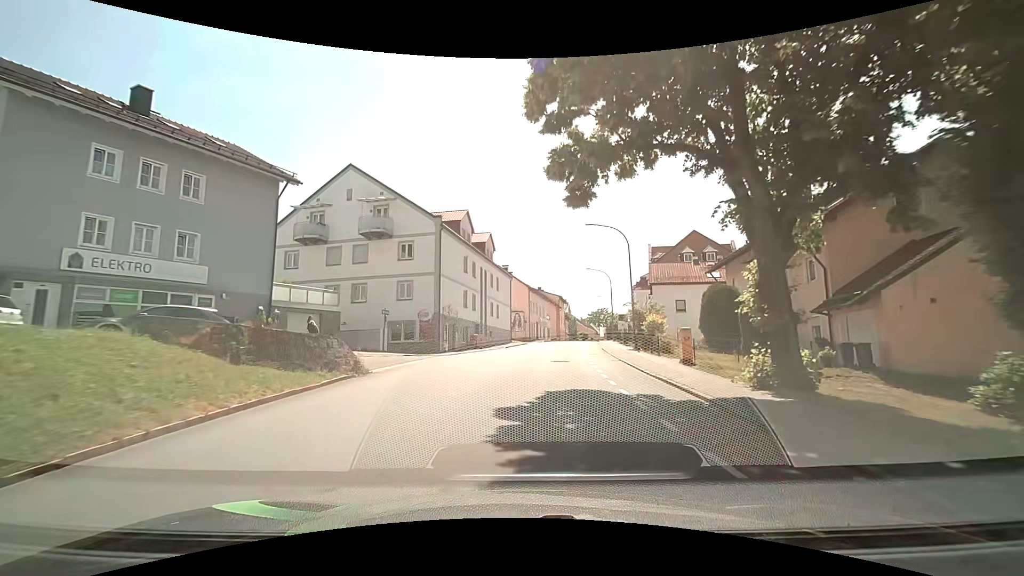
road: tertiary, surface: asphalt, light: Day
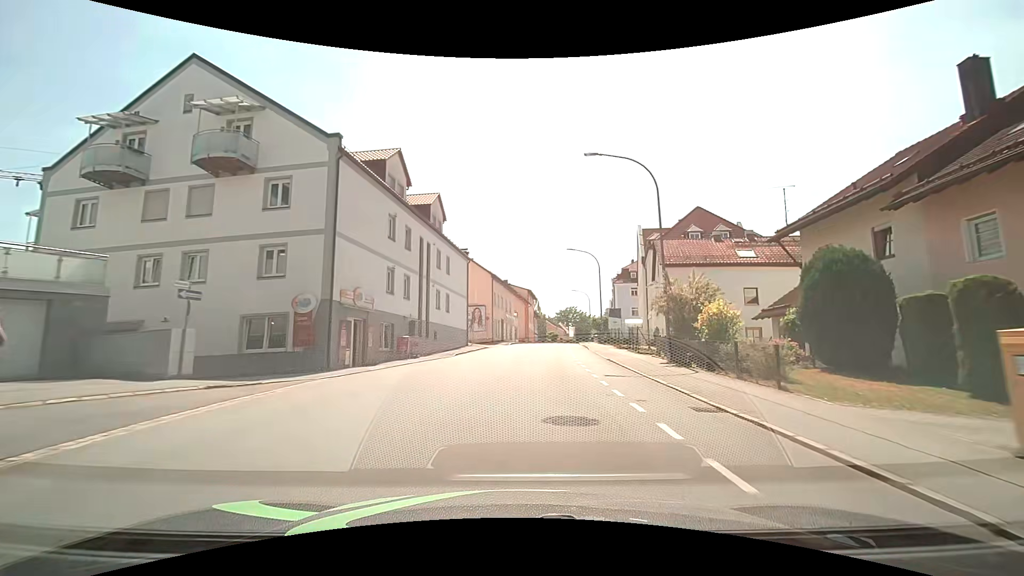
(+0.4, +14.6) m; +3°
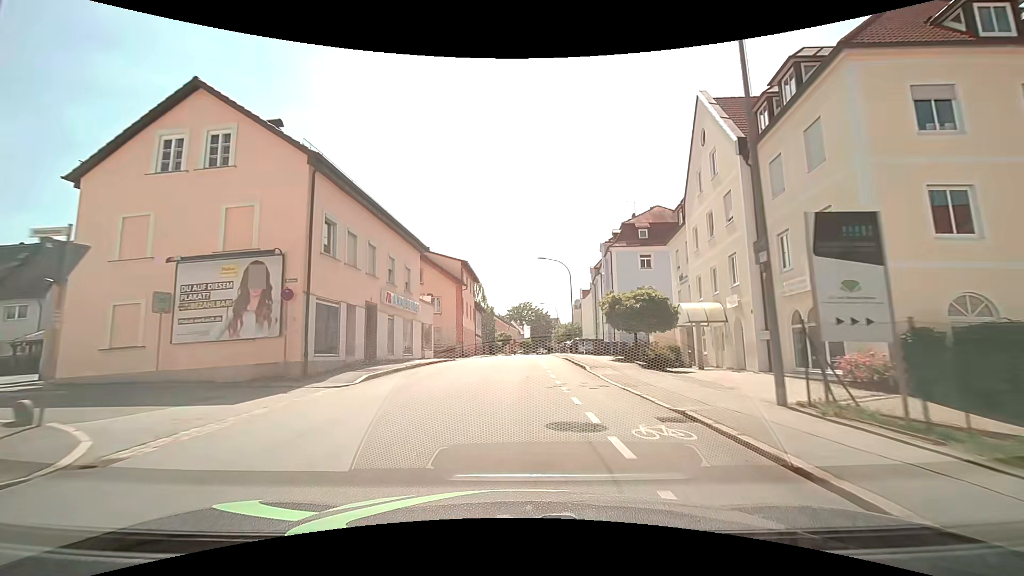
(+3.0, +36.8) m; +7°
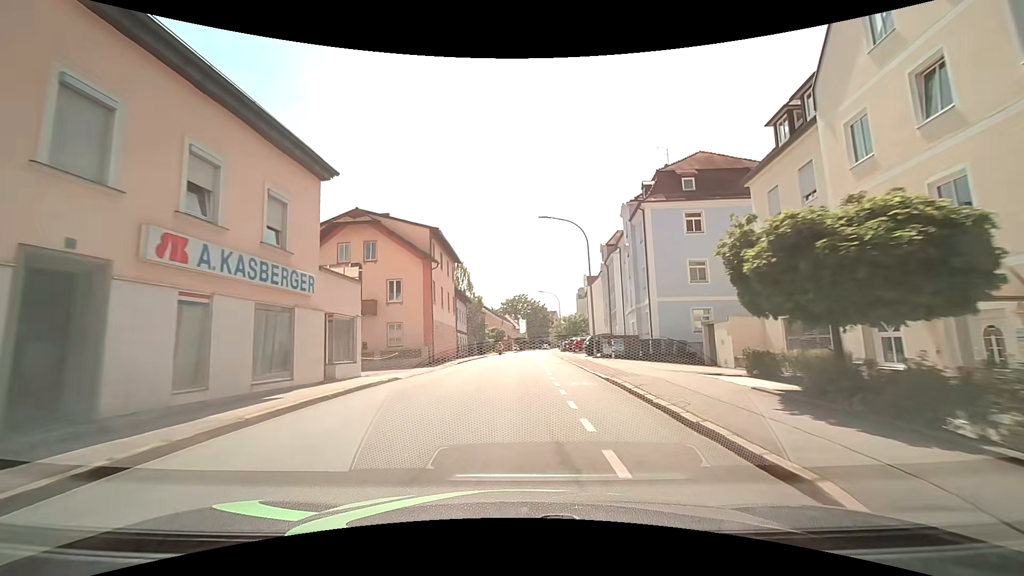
(-0.1, +14.7) m; -1°
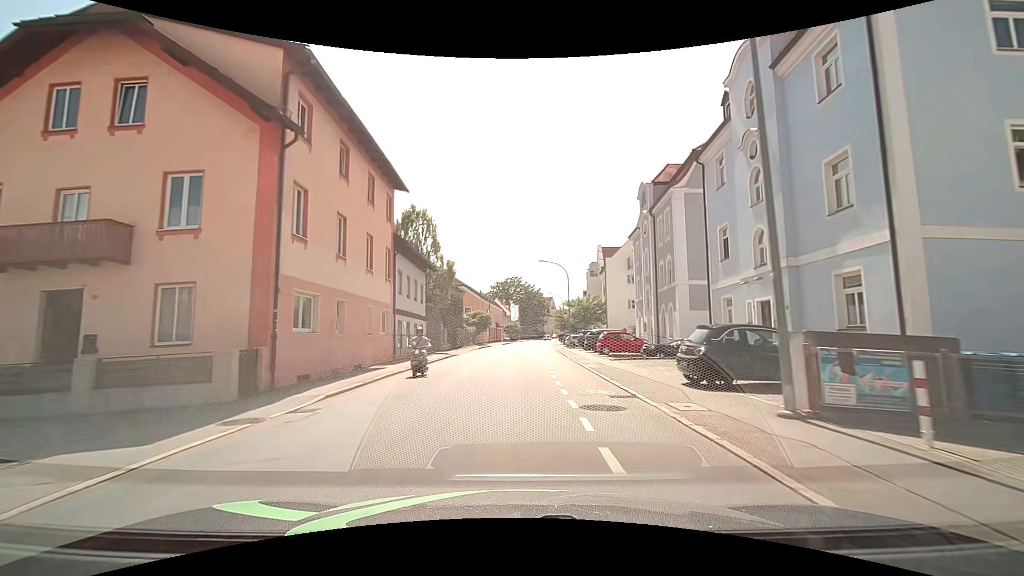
(+0.4, +21.9) m; +1°
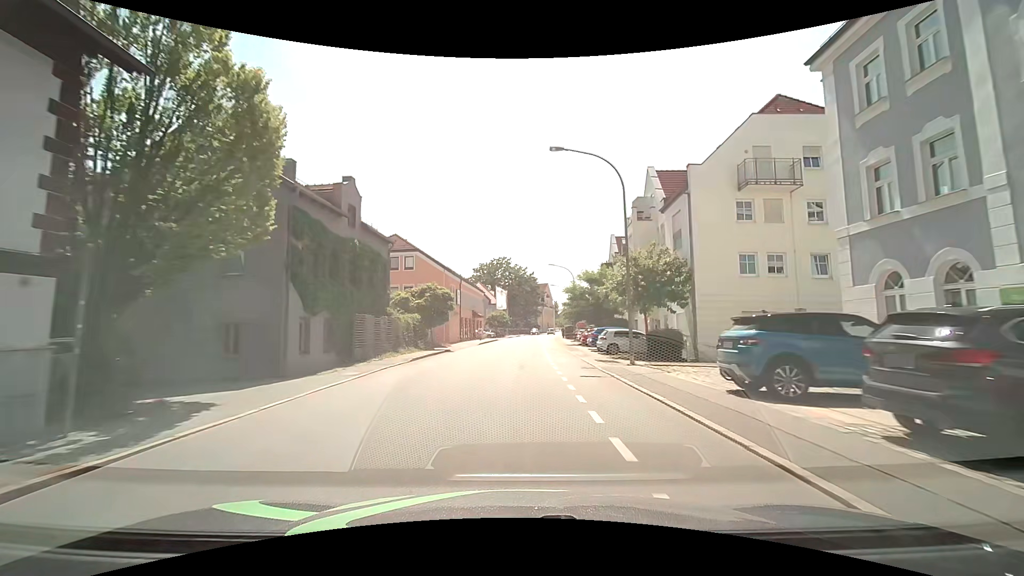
(+0.4, +29.9) m; +1°
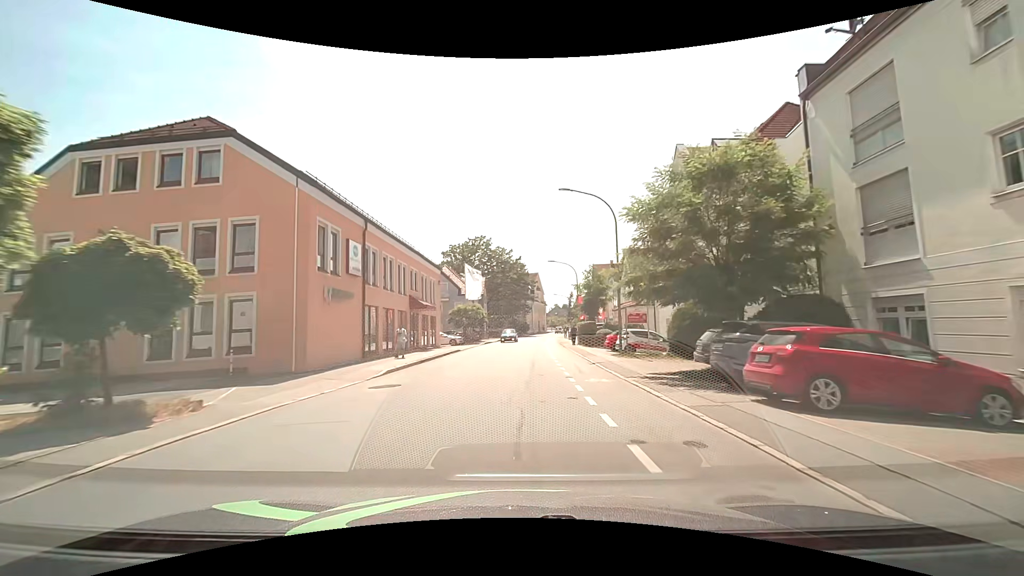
(+0.5, +30.6) m; +2°
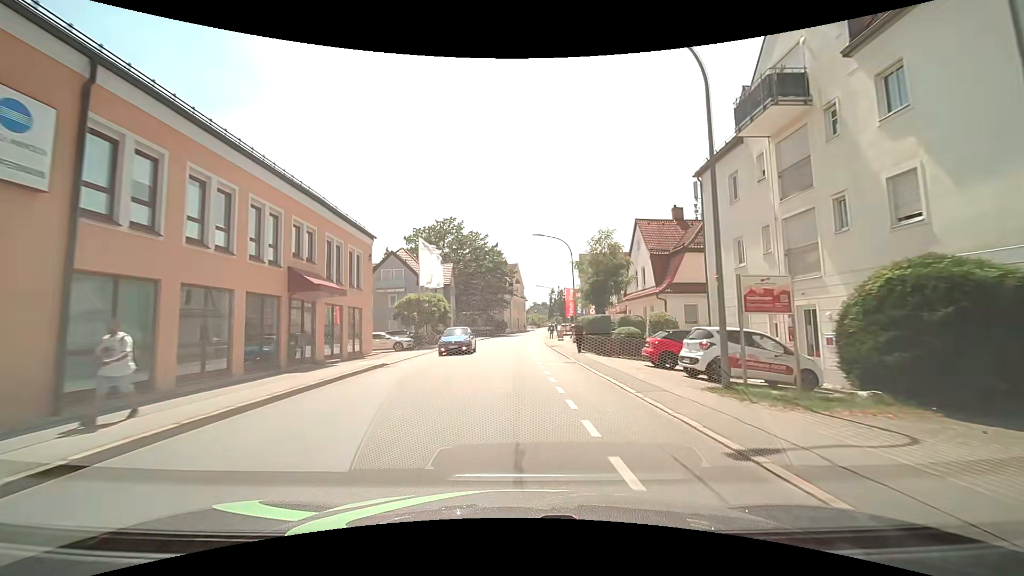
(+0.3, +14.8) m; +3°
(0, +10) (0, +20) (0, +30) (0, +40) (0, +50) (0, +60) (+1, +70) (+2, +80) (+3, +90) (+5, +100) m
